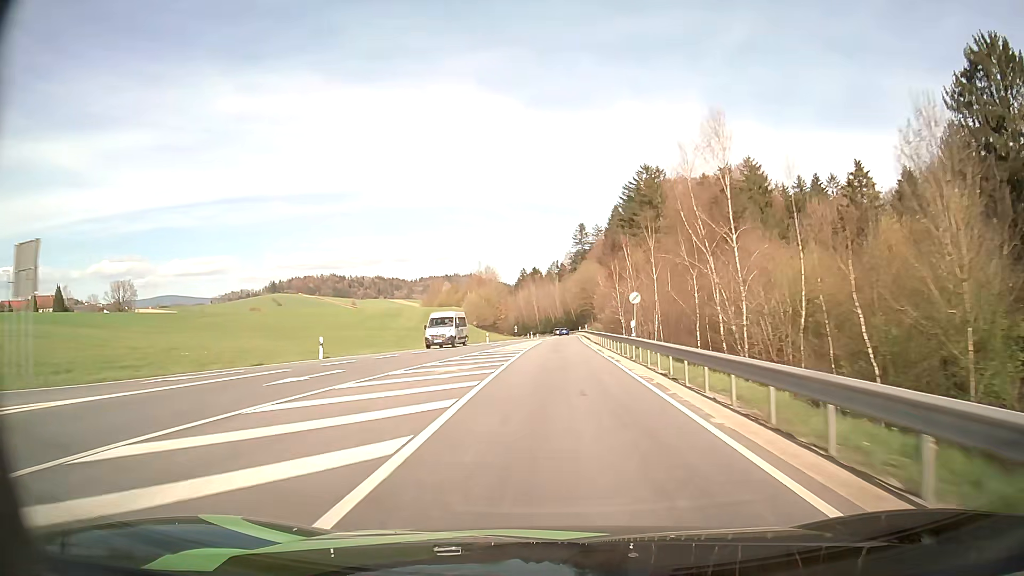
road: secondary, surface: asphalt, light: Day
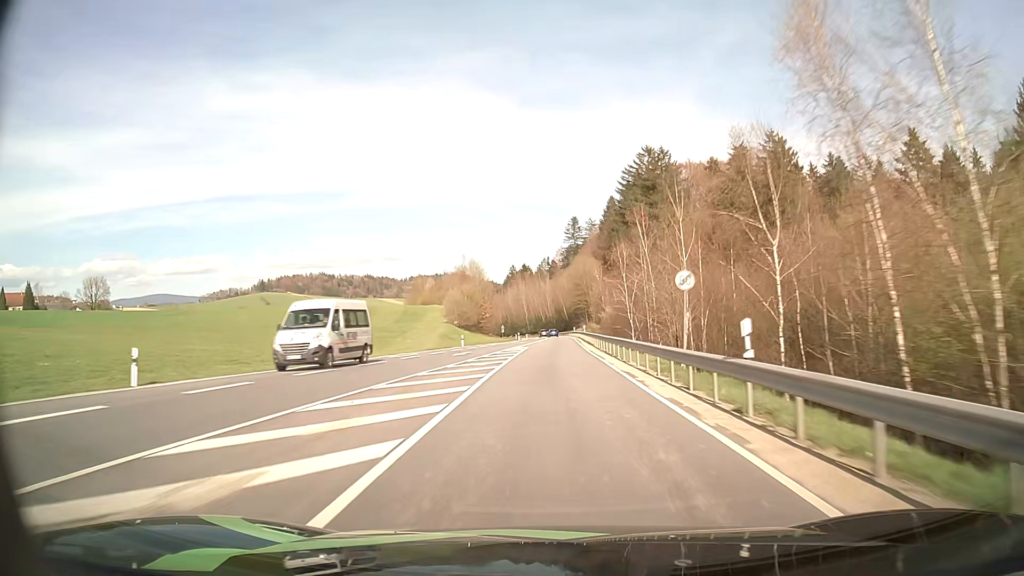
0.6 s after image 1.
(+0.2, +15.4) m; +1°
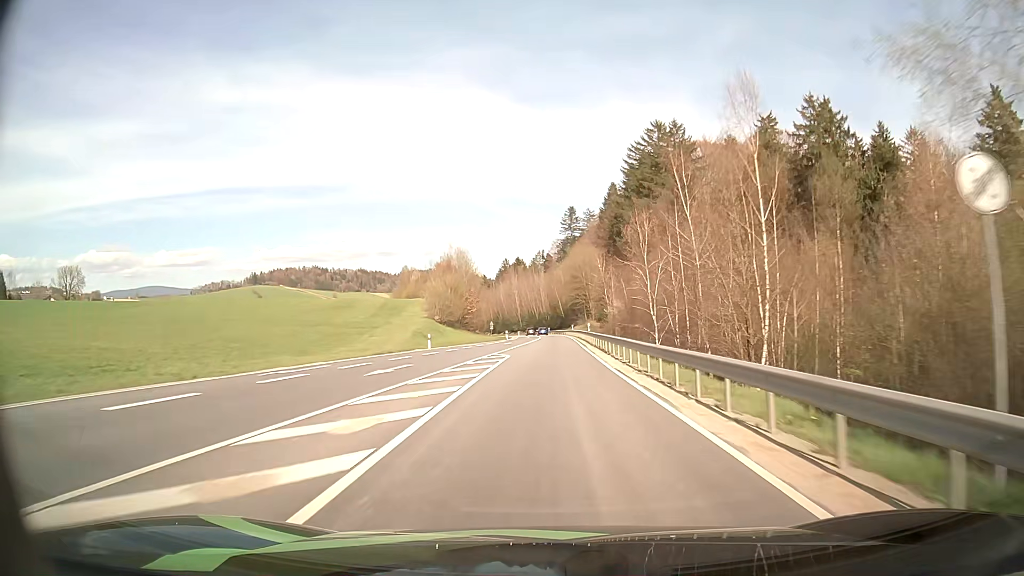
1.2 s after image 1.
(+0.1, +15.5) m; +1°
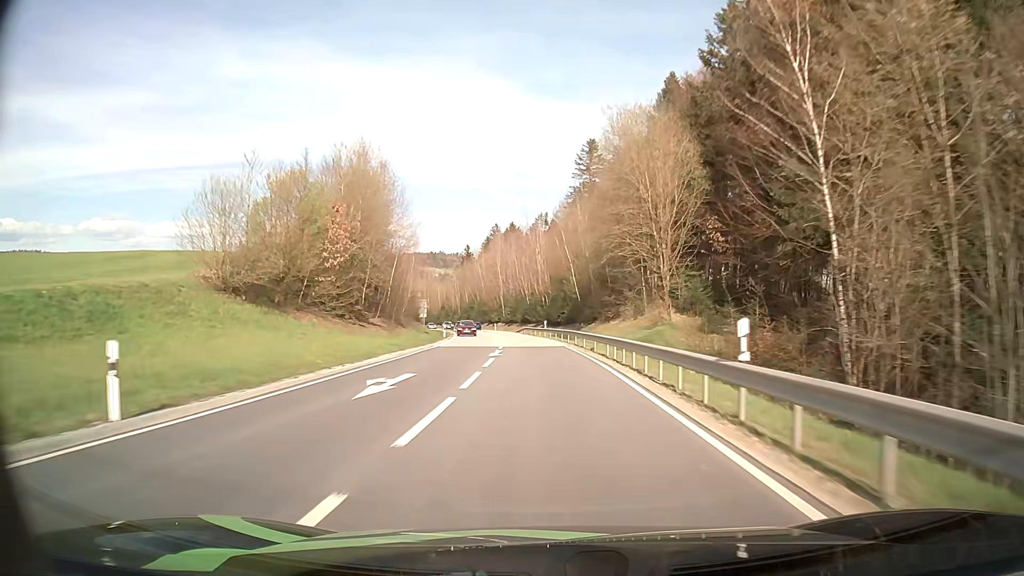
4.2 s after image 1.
(+0.6, +77.4) m; 0°
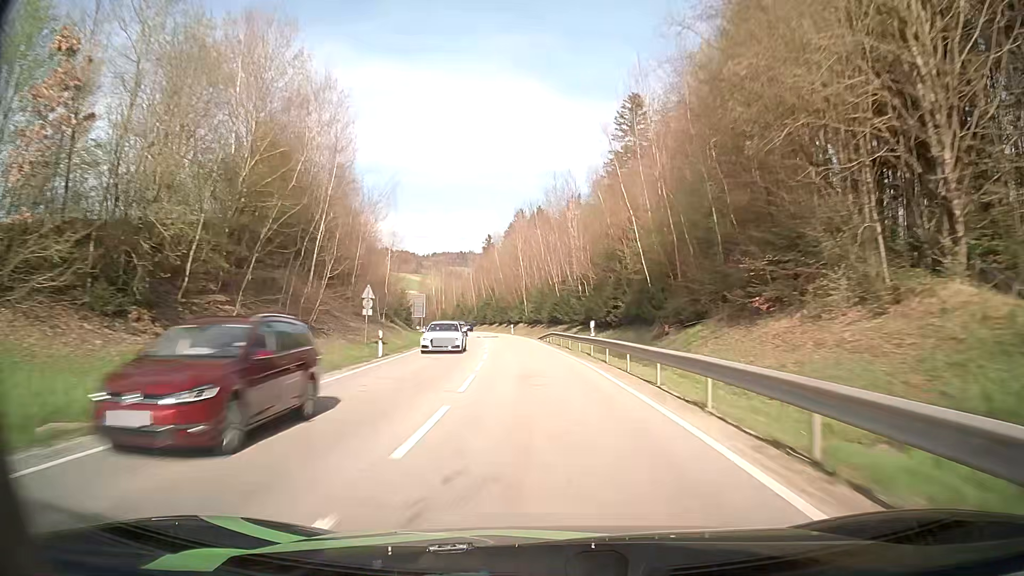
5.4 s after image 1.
(-0.7, +30.7) m; -3°
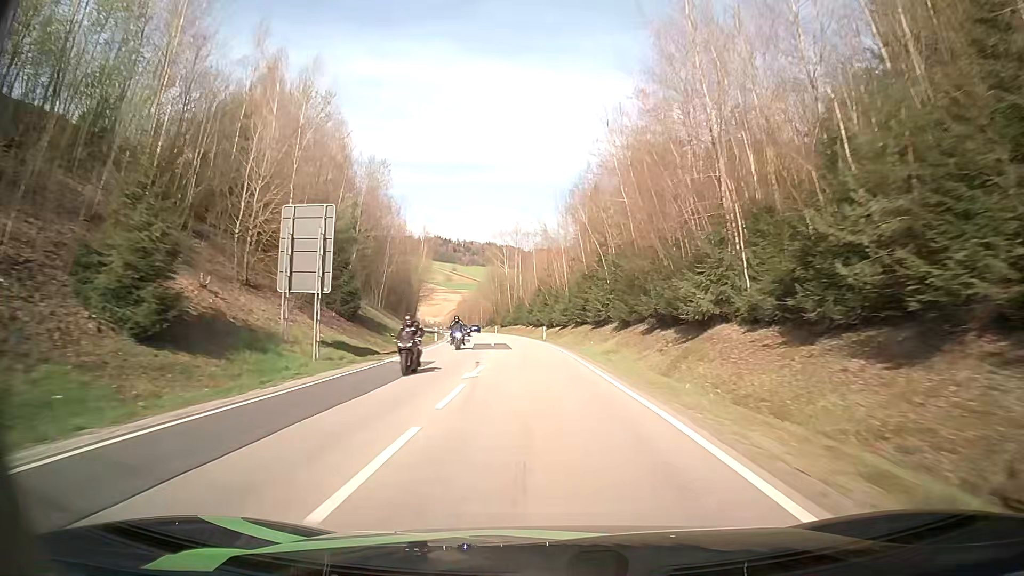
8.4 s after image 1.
(-6.0, +74.2) m; -9°
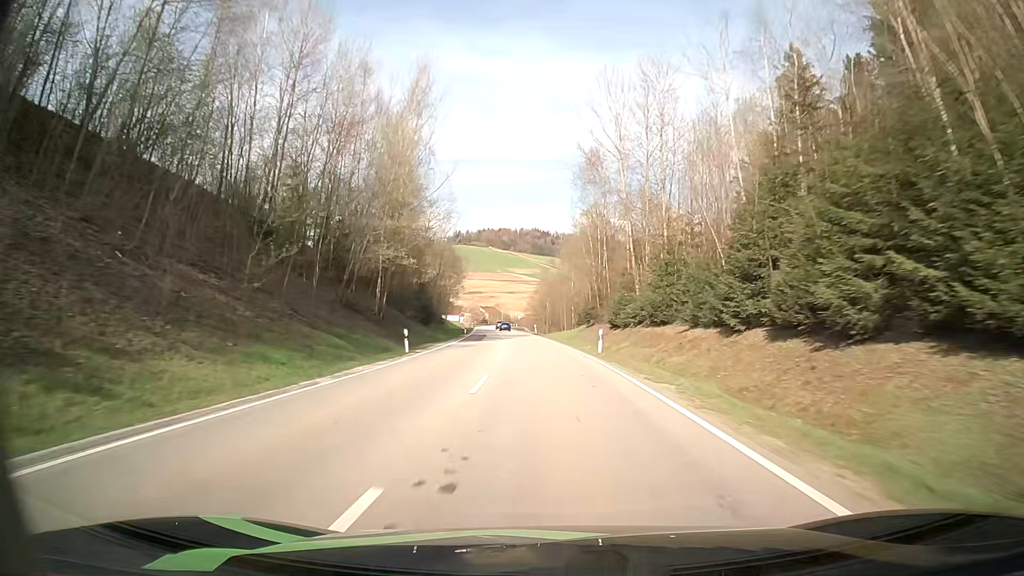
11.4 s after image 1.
(-5.4, +73.6) m; -8°
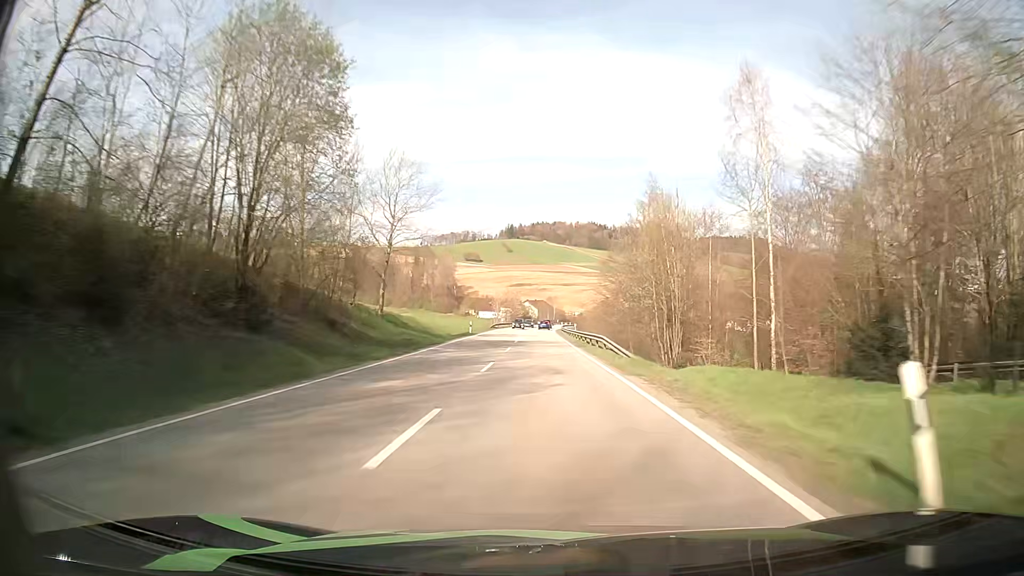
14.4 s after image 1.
(-3.7, +74.7) m; -5°
(0, +10) (0, +20) (0, +30) (-1, +40) (-1, +50) (-1, +60) (-1, +70) (-1, +80) (-1, +90) (-1, +100) m
